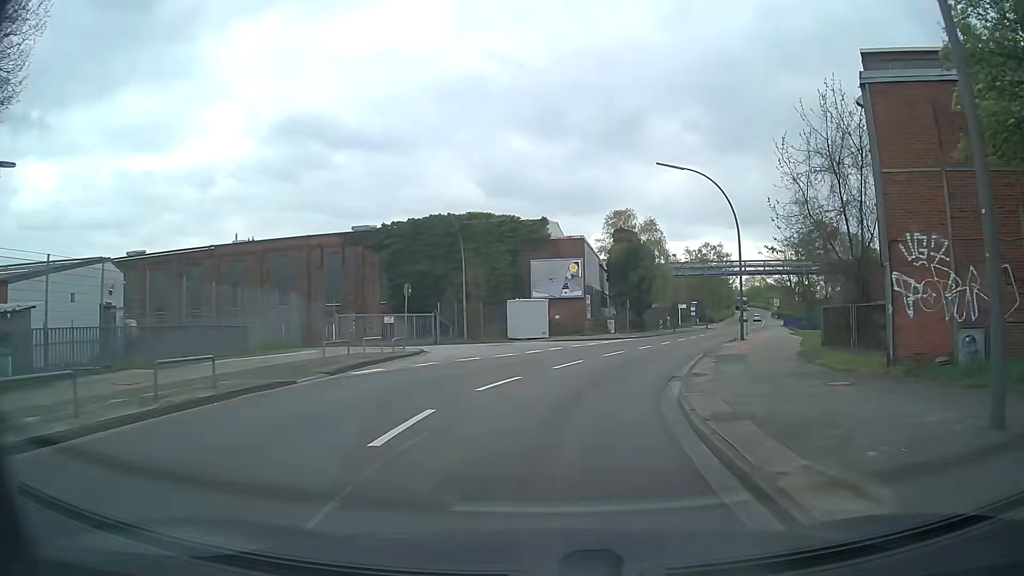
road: residential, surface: asphalt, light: Day
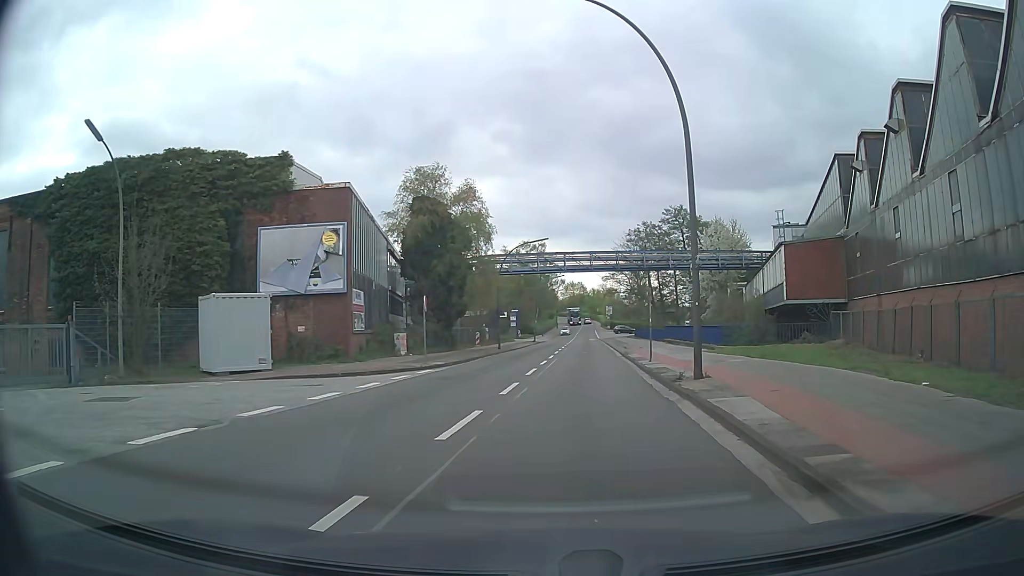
(+2.9, +22.1) m; +17°
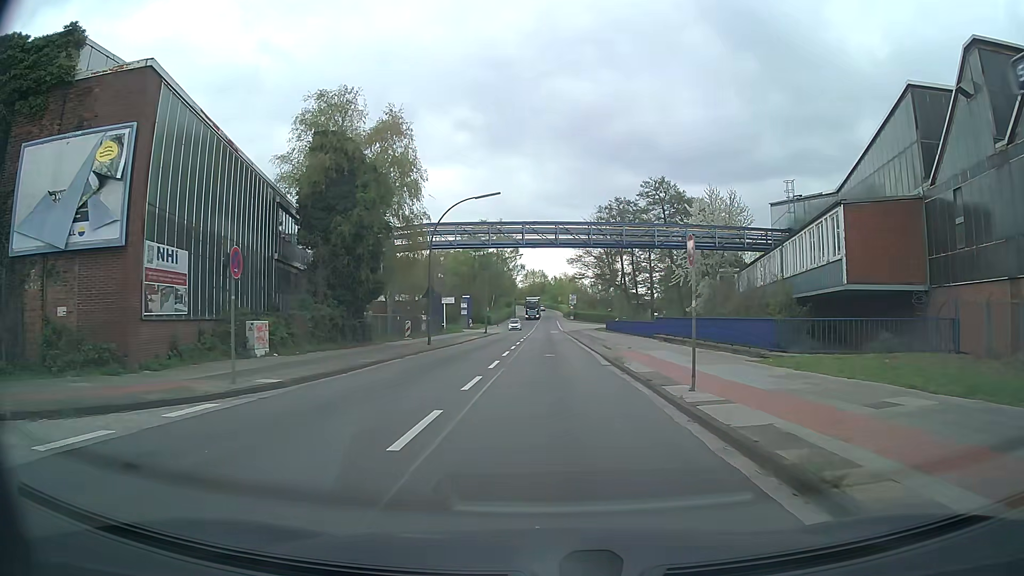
(+0.5, +13.4) m; +3°
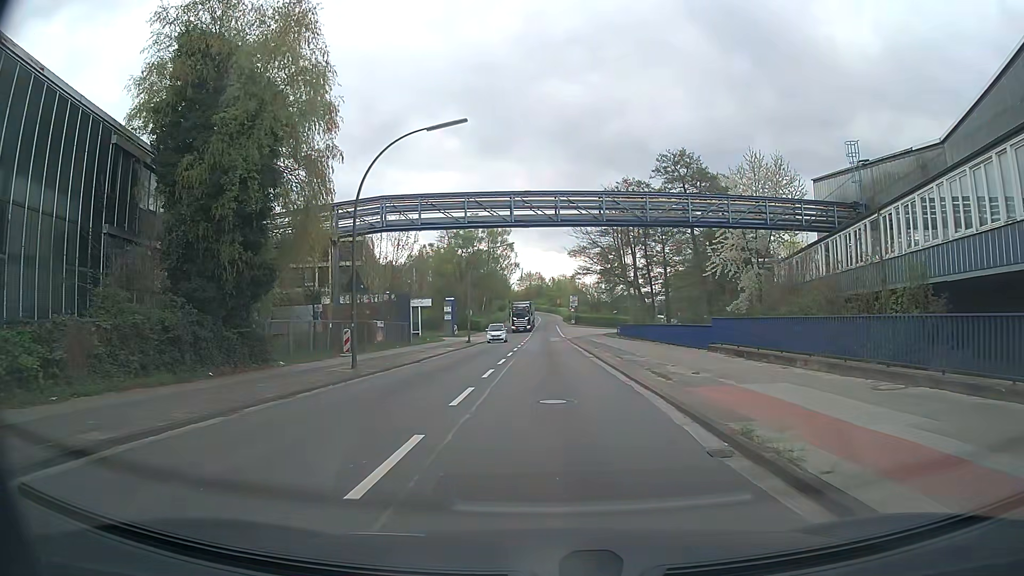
(0.0, +13.6) m; -1°
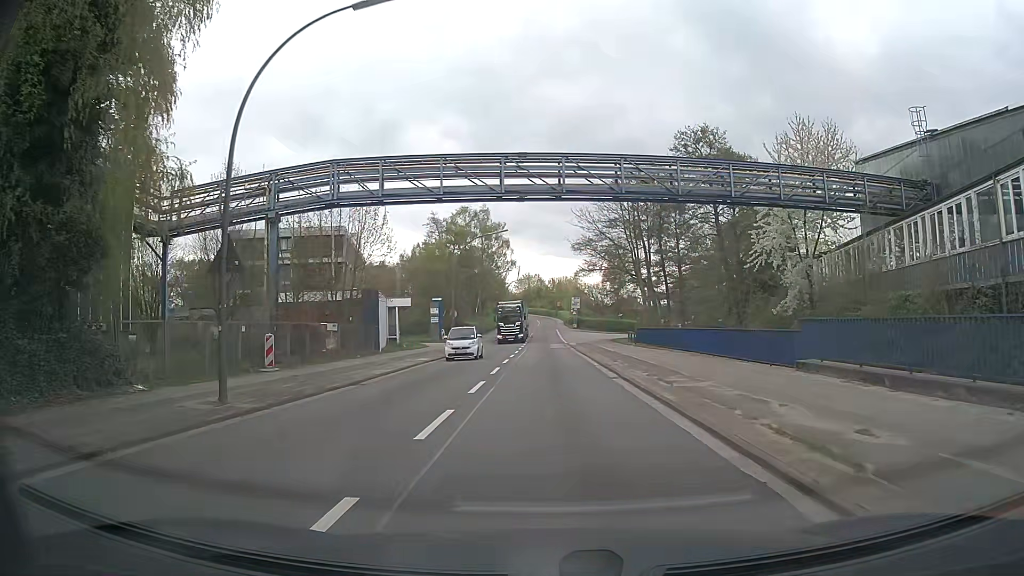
(+0.1, +9.1) m; 0°
(0, +10) (0, +20) (0, +30) (0, +40) (0, +50) (0, +60) (0, +70) (0, +80) (0, +90) (+1, +100) m
